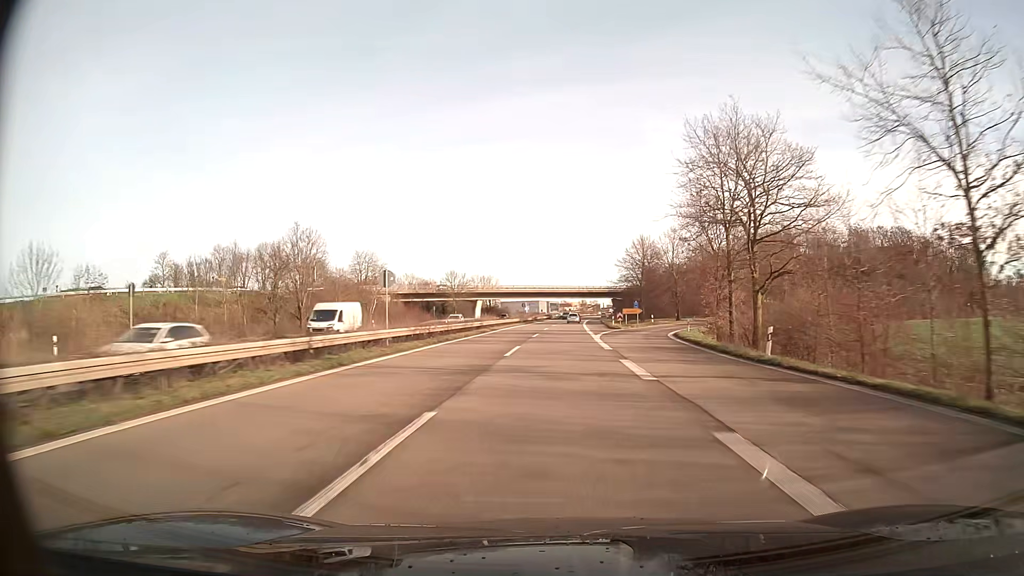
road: trunk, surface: asphalt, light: Day
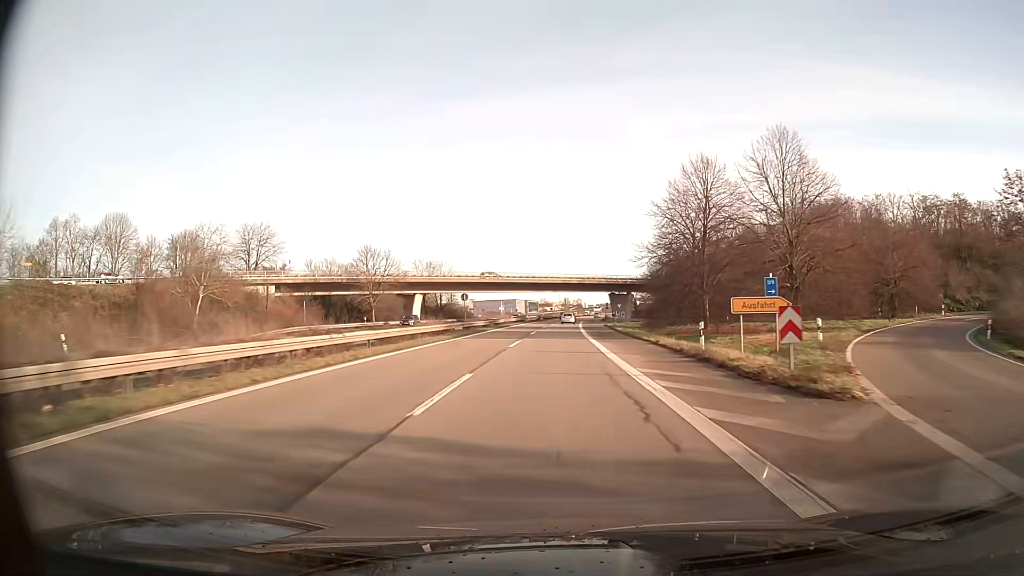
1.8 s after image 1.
(+0.7, +48.8) m; +2°
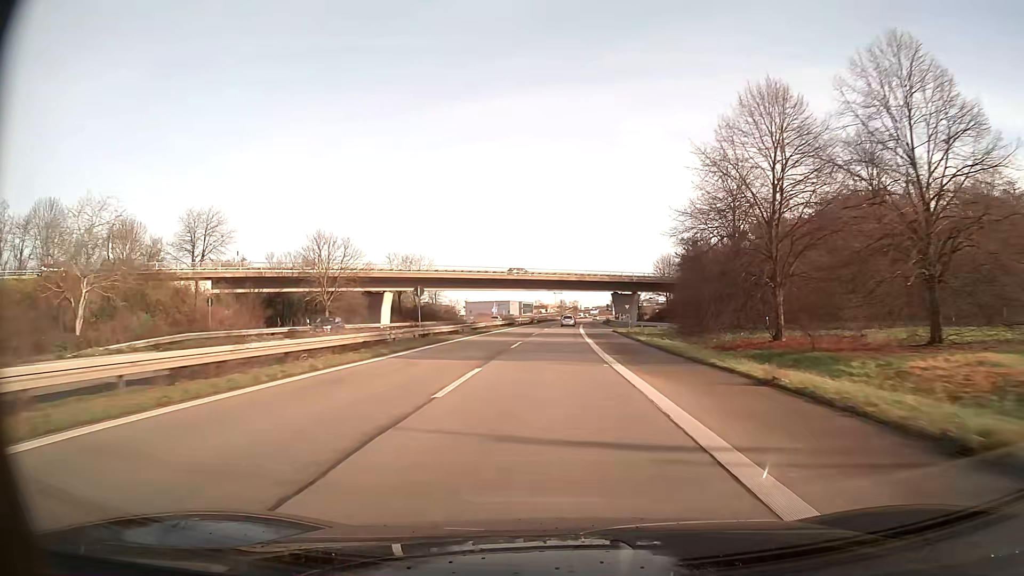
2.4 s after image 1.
(+0.1, +16.1) m; 0°
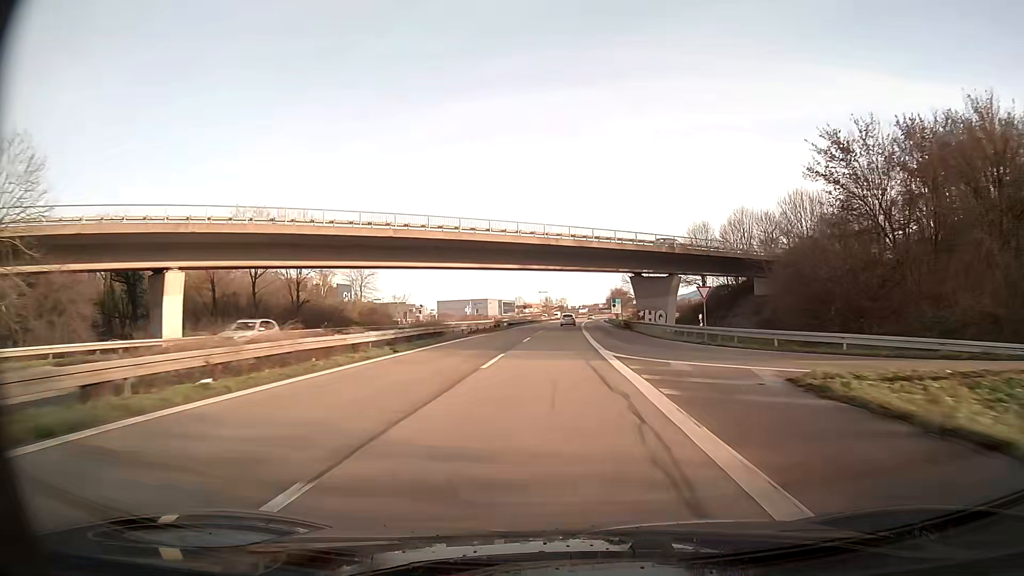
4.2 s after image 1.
(+0.6, +48.0) m; +1°
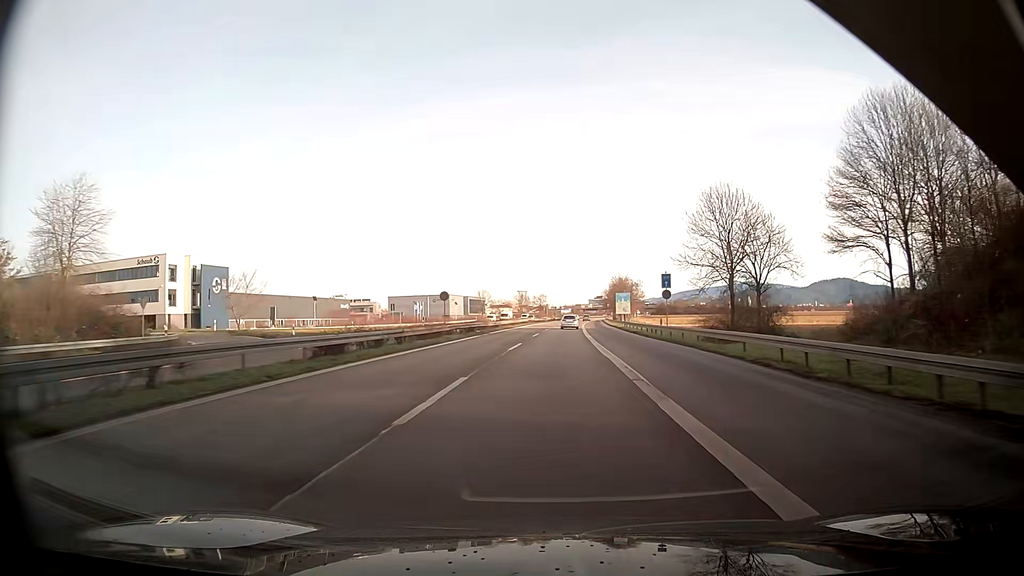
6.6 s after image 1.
(+0.8, +63.0) m; +1°
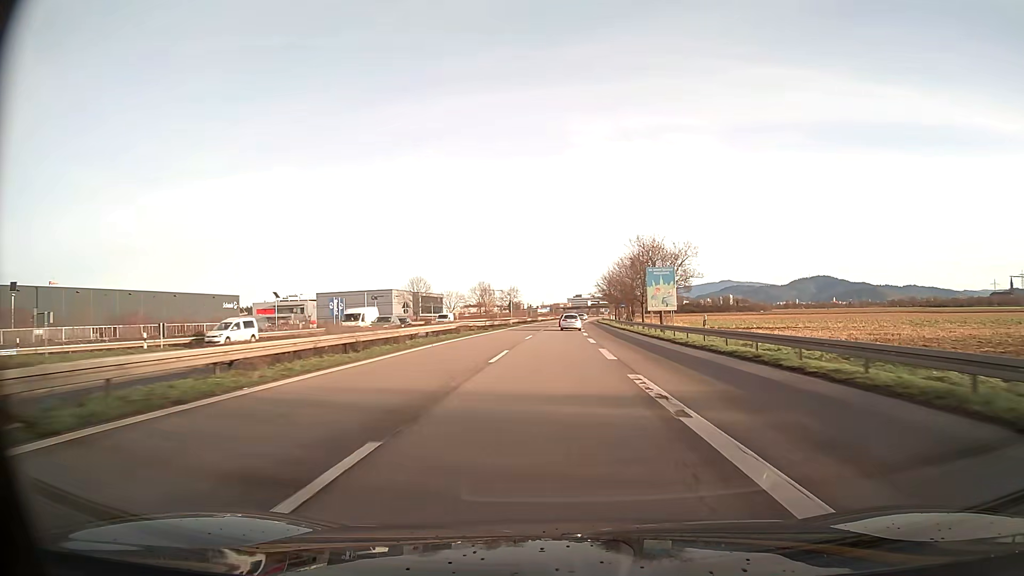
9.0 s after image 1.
(+1.1, +61.6) m; +2°
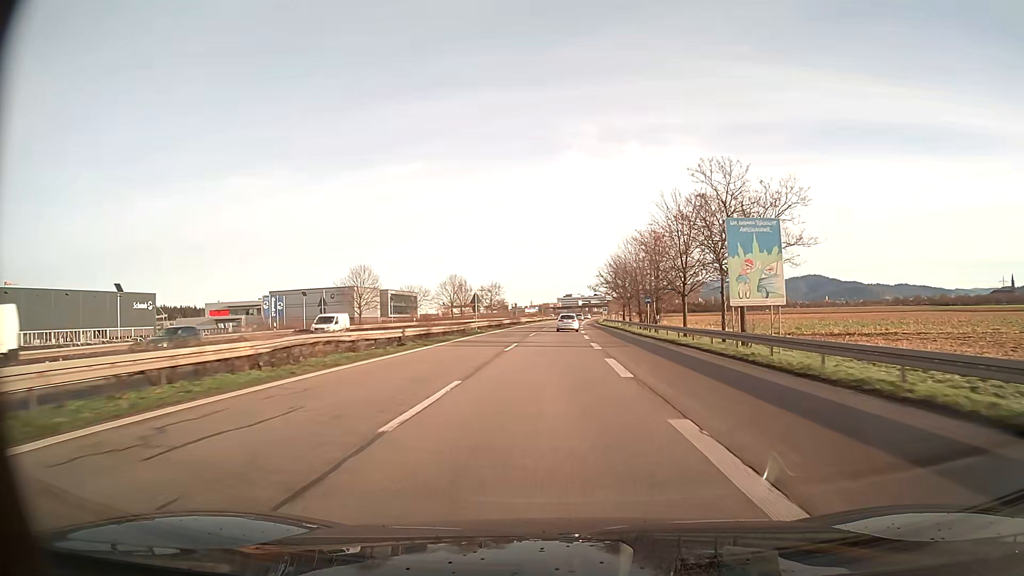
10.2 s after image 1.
(+0.2, +29.9) m; +1°
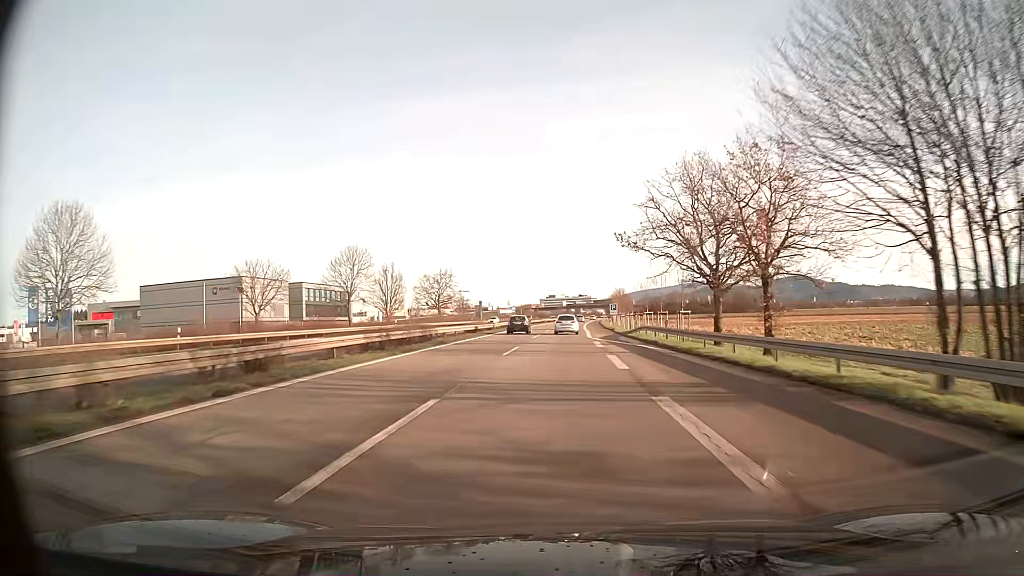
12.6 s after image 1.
(+0.7, +57.9) m; +1°
